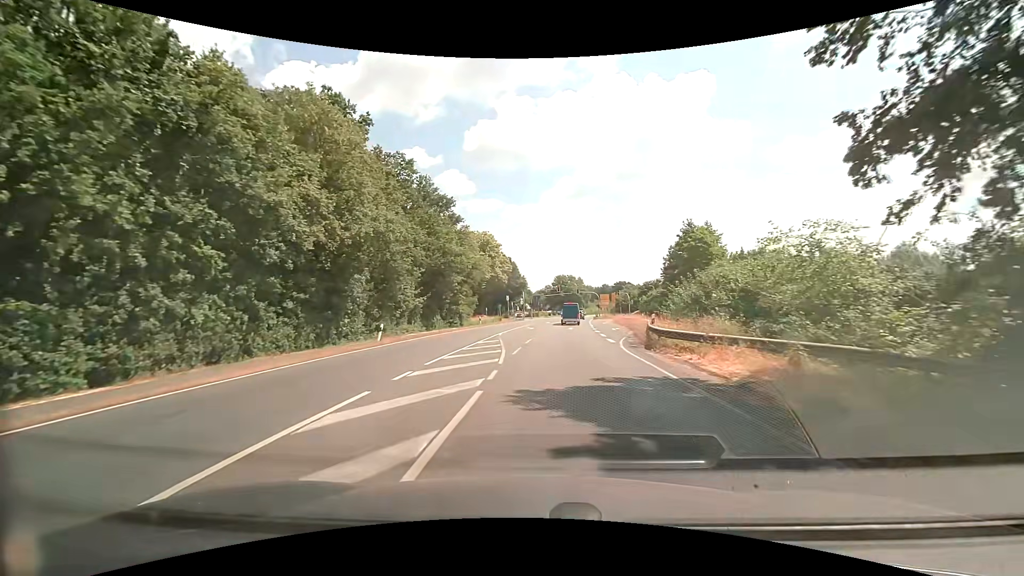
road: primary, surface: asphalt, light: Day
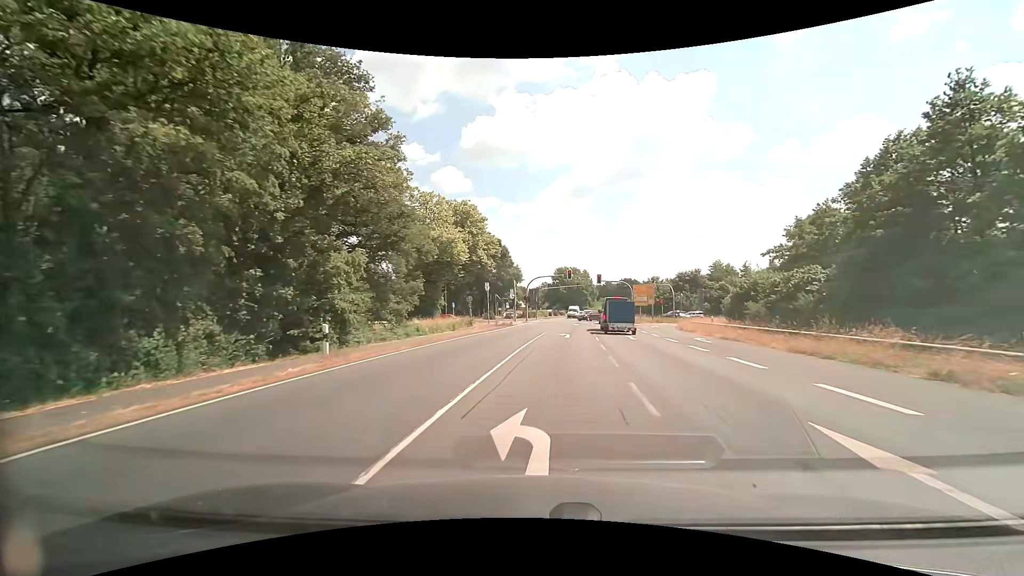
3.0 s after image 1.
(-0.7, +39.1) m; 0°
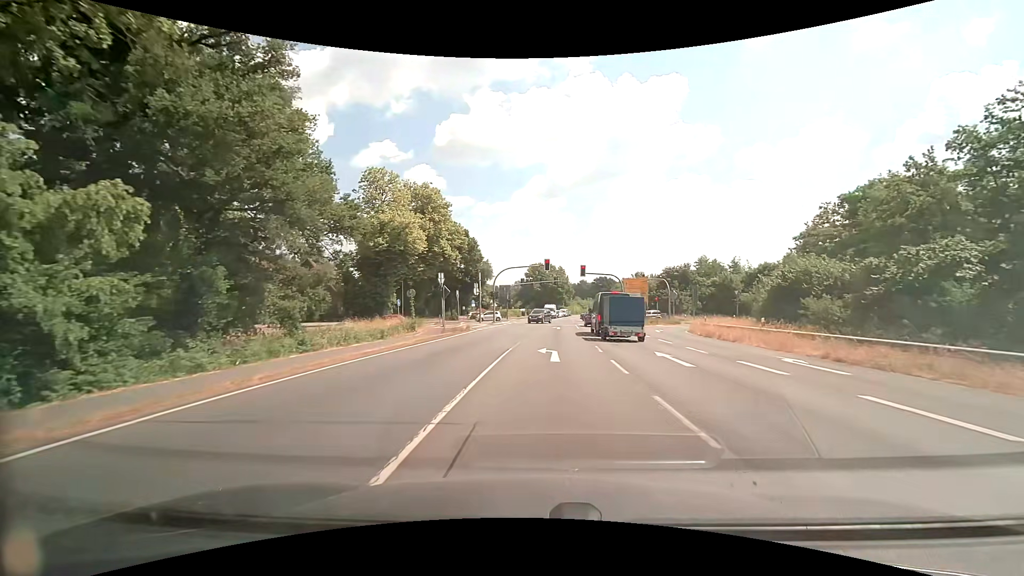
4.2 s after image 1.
(+0.4, +13.5) m; +3°
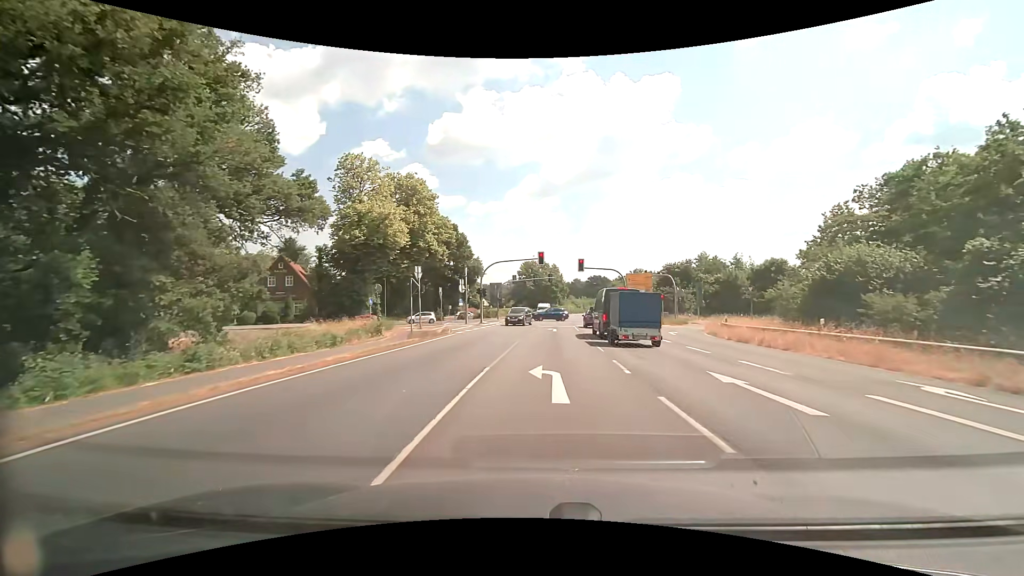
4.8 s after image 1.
(+0.1, +6.1) m; +1°
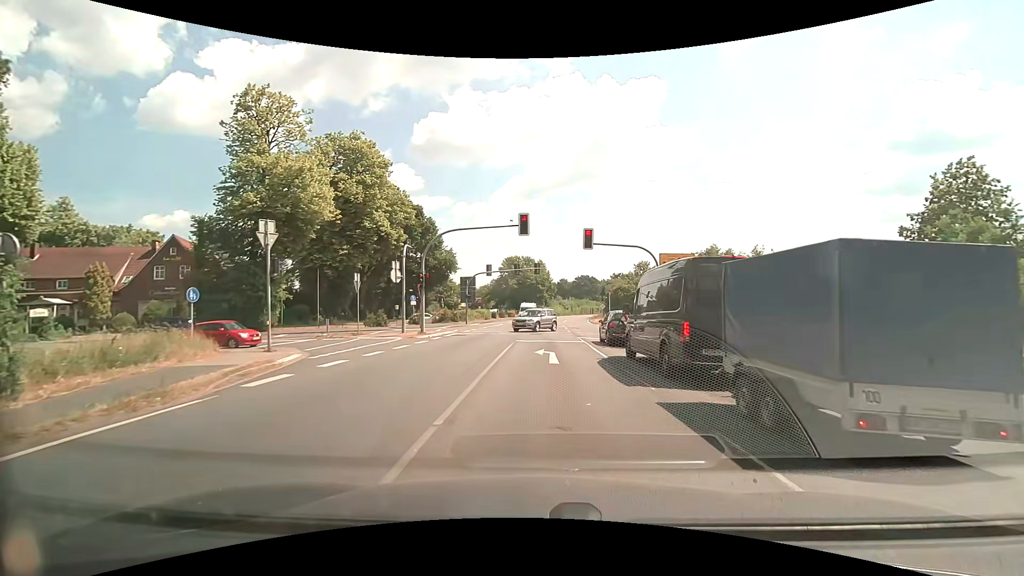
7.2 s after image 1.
(+0.2, +19.7) m; +2°
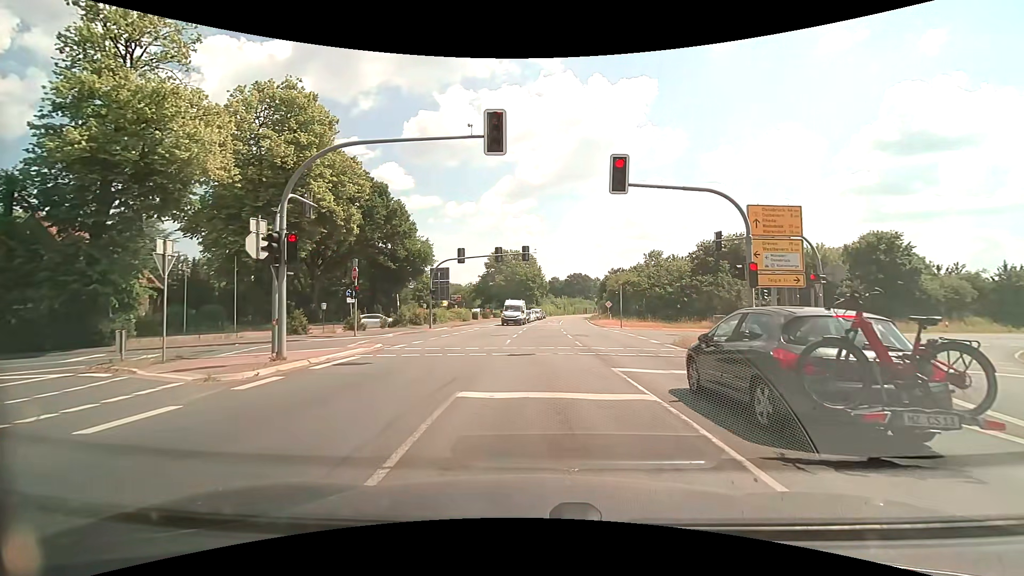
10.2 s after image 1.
(+0.1, +14.9) m; 0°
(0, +10) (-1, +20) (-9, +26) (-18, +27) (-28, +24) (-37, +21) (-47, +17) (-56, +14) (-65, +10) (-75, +6) m
